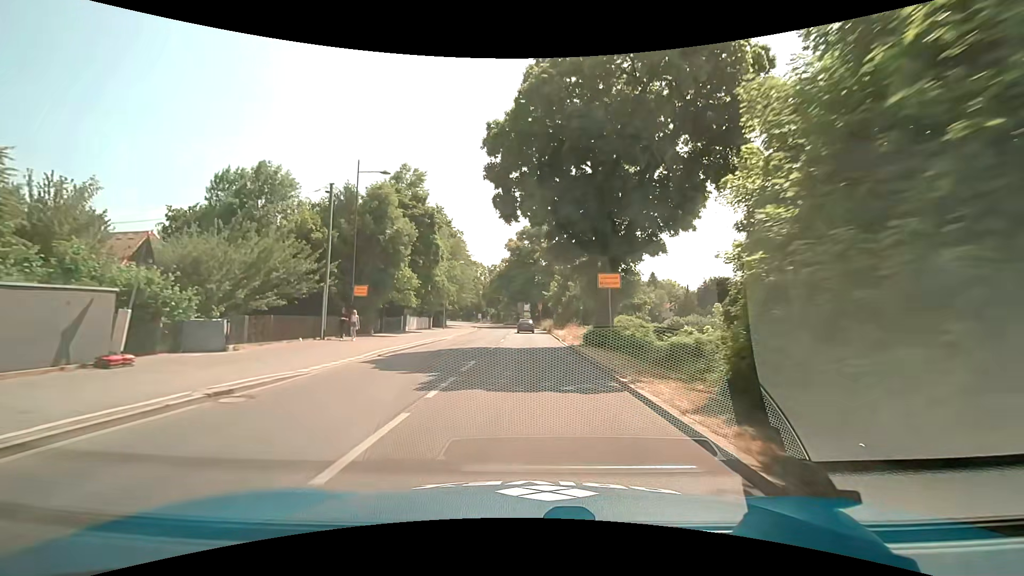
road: secondary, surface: asphalt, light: Day
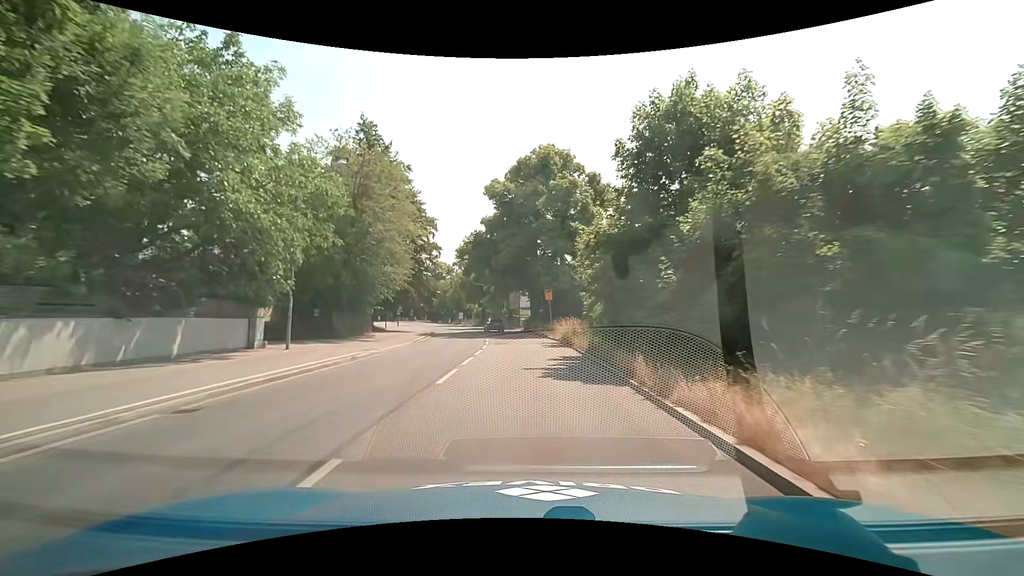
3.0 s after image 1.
(+0.3, +38.2) m; 0°
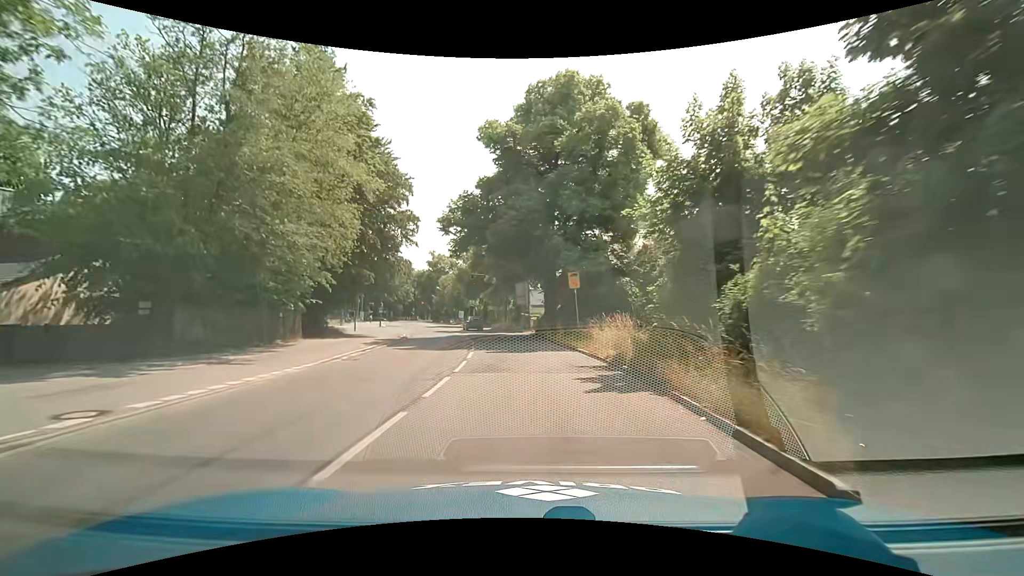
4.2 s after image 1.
(0.0, +15.3) m; -1°
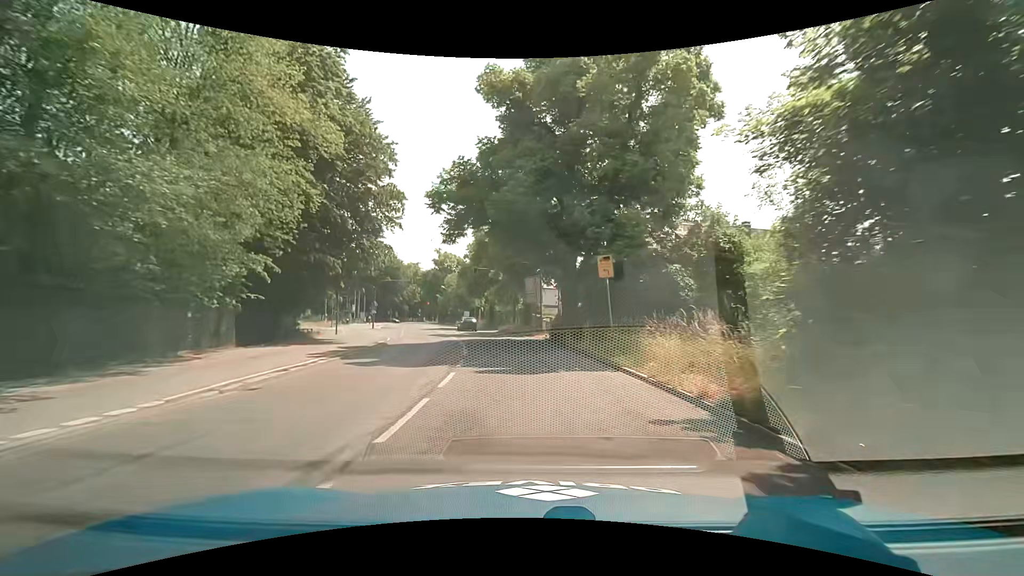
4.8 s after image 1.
(0.0, +7.6) m; -1°
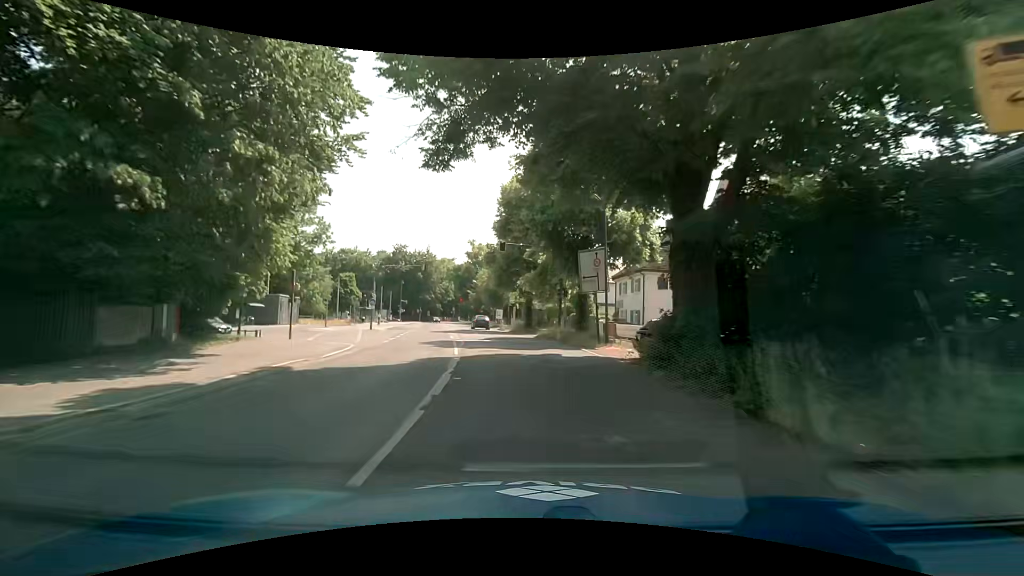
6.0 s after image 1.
(-0.6, +15.3) m; -4°
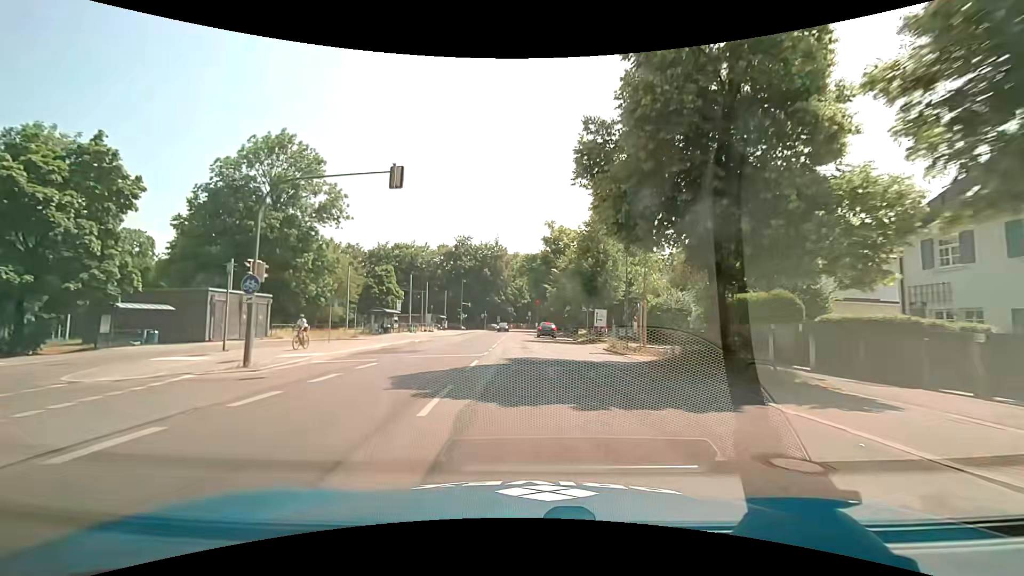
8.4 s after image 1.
(-3.3, +30.2) m; -10°
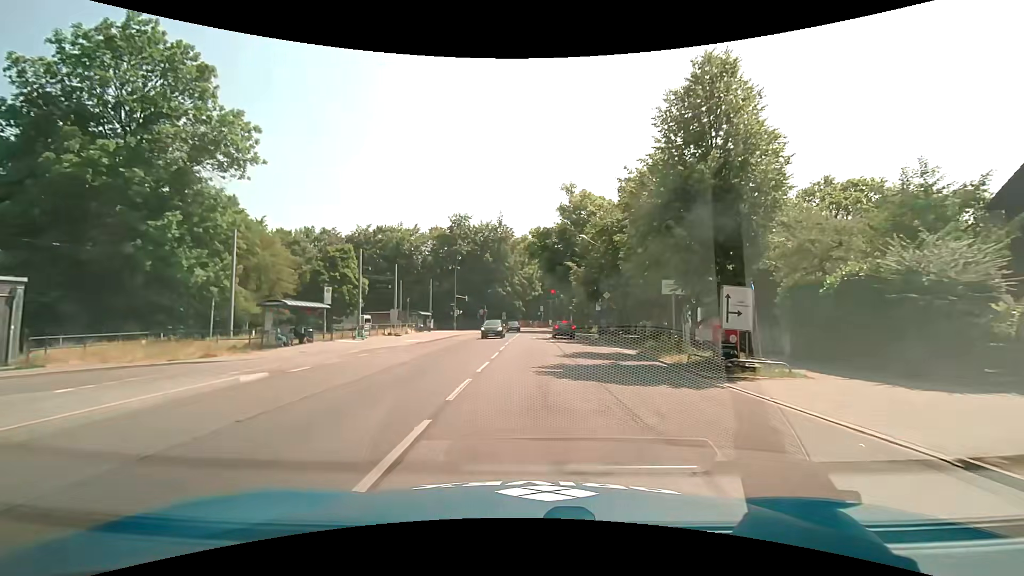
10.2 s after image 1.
(-0.3, +22.4) m; -1°
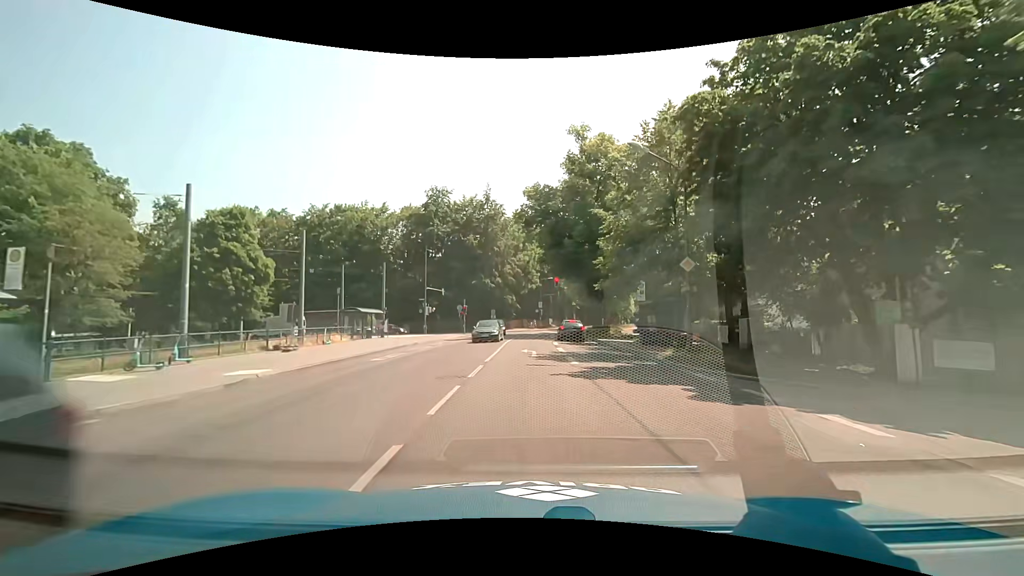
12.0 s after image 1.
(+0.1, +20.0) m; 0°
